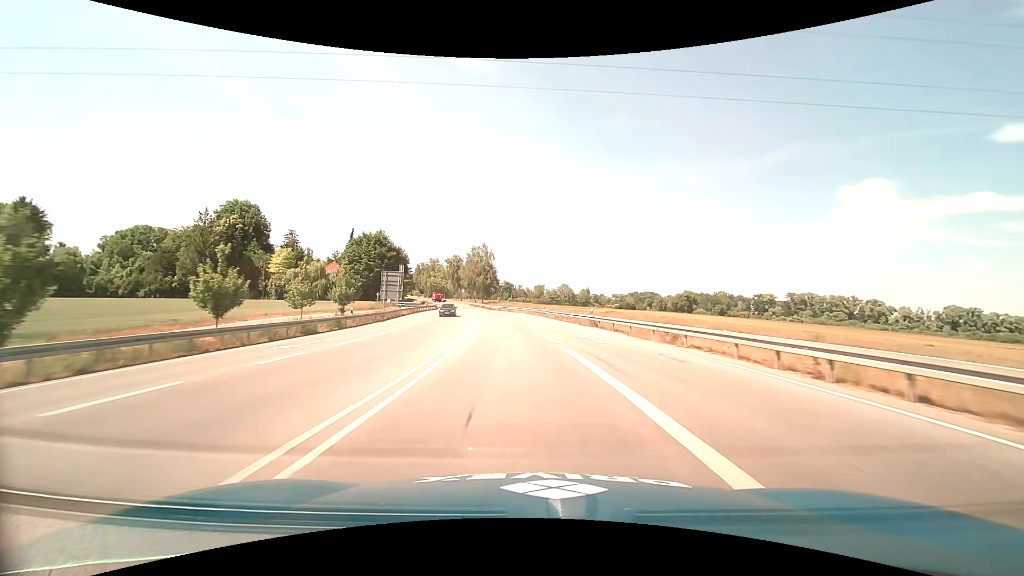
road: trunk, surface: asphalt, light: Day
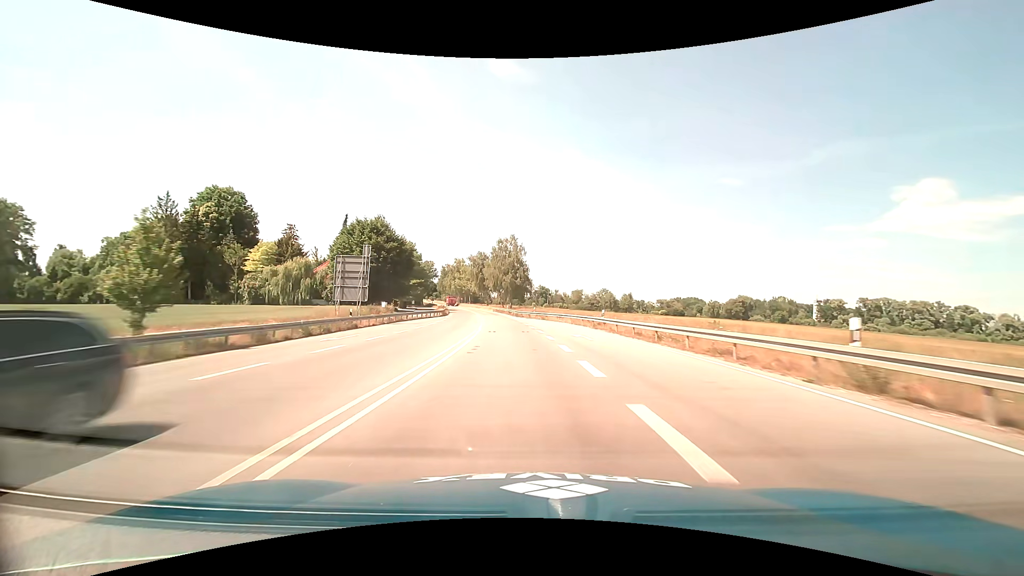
(-0.9, +27.0) m; -4°
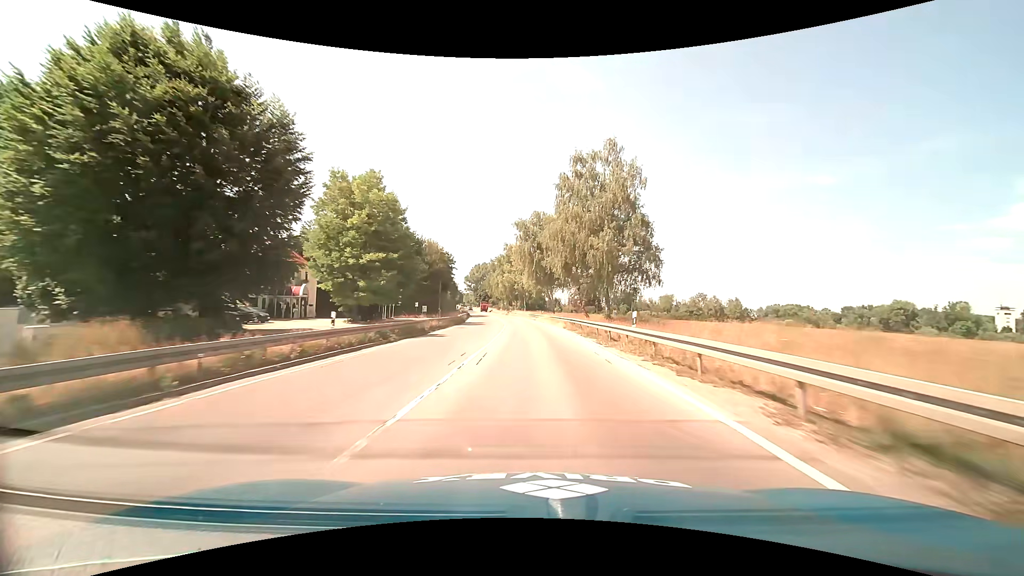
(-5.3, +67.3) m; -8°
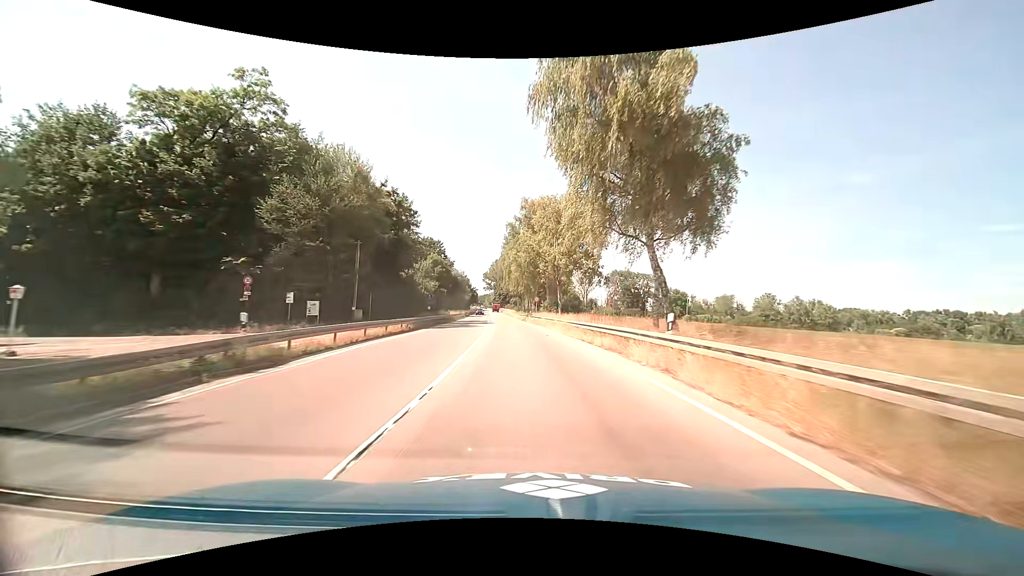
(-1.3, +53.8) m; -3°
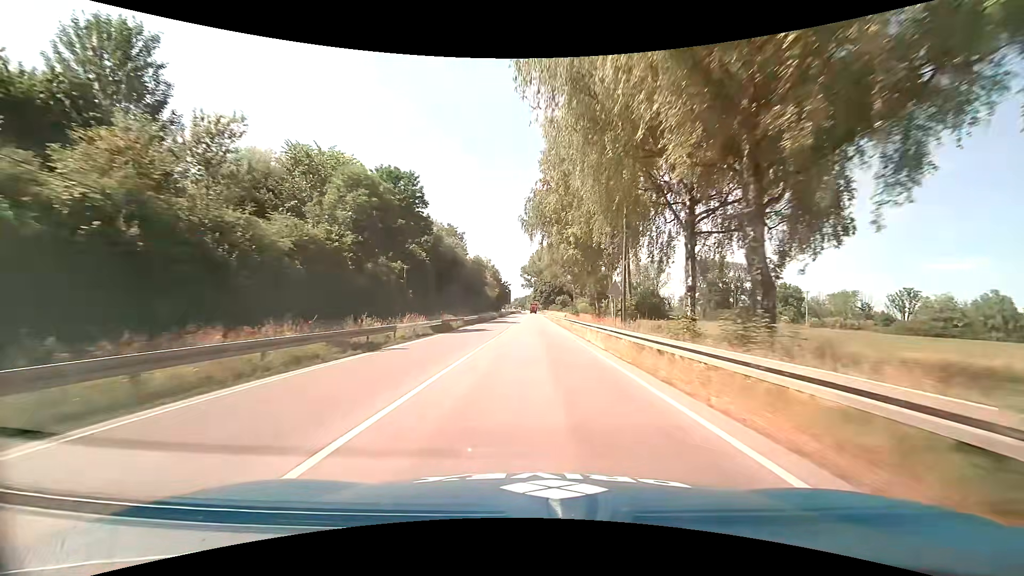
(-3.6, +63.3) m; -5°
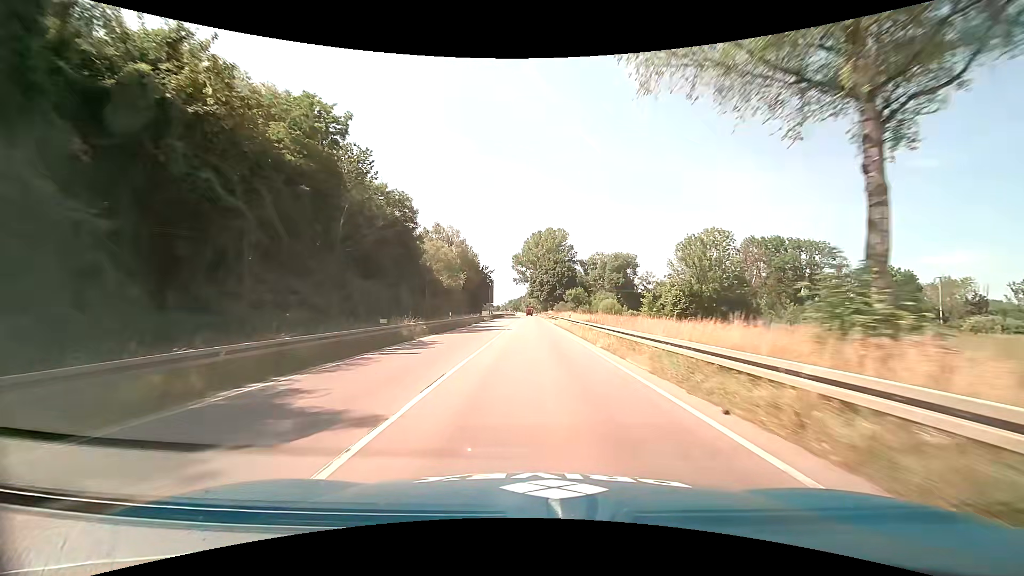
(0.0, +59.2) m; 0°
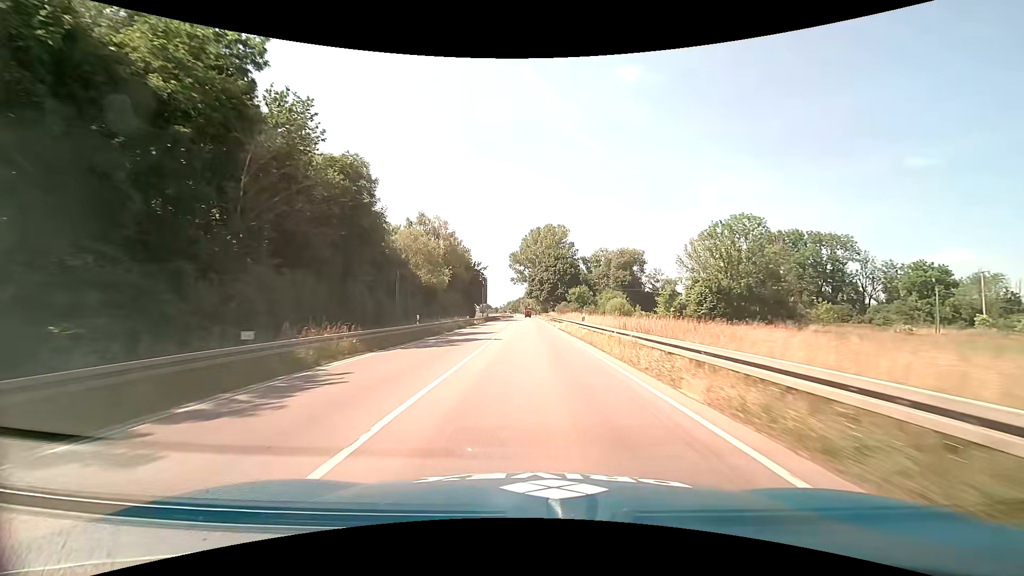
(0.0, +11.6) m; 0°
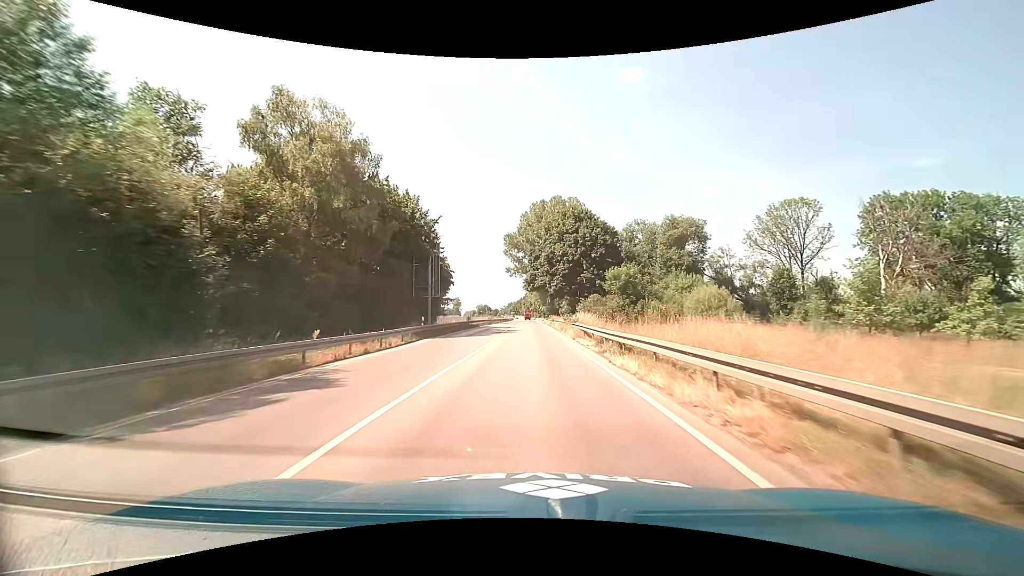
(+0.1, +46.5) m; 0°
(0, +10) (0, +20) (0, +30) (0, +40) (0, +50) (0, +60) (-1, +70) (-1, +80) (-1, +90) (-1, +100) m
